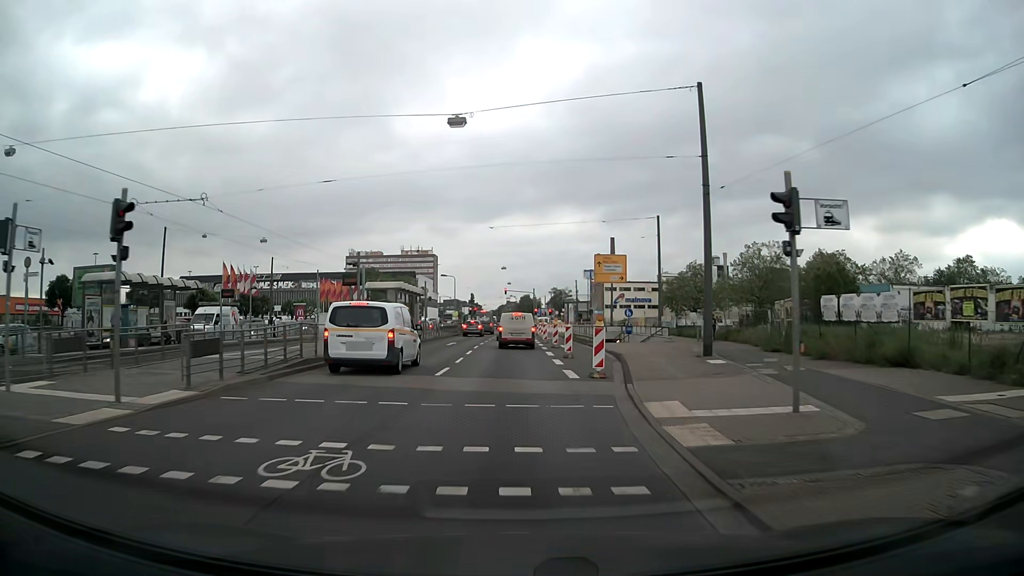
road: primary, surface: asphalt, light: Day
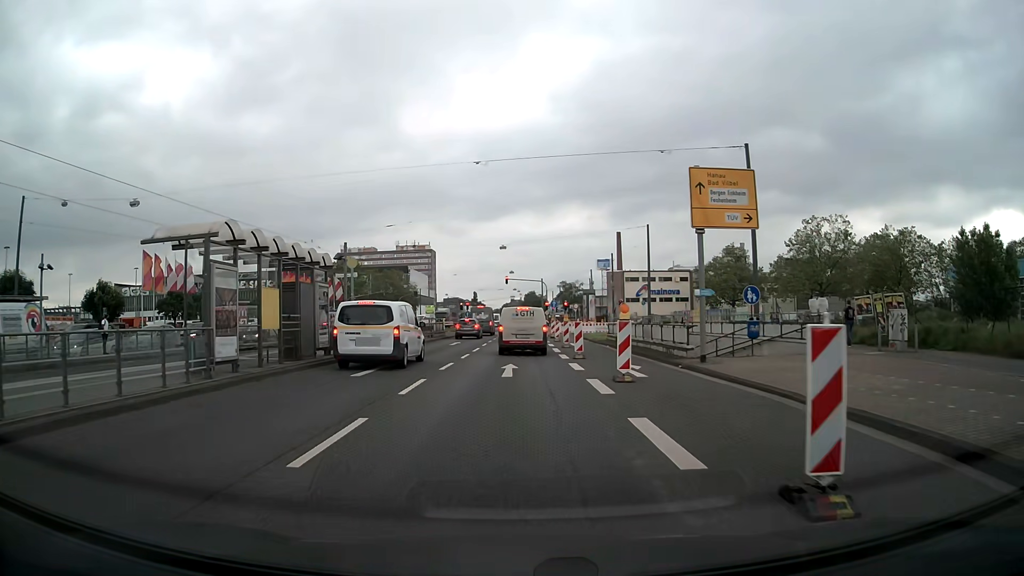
(+0.1, +22.9) m; 0°
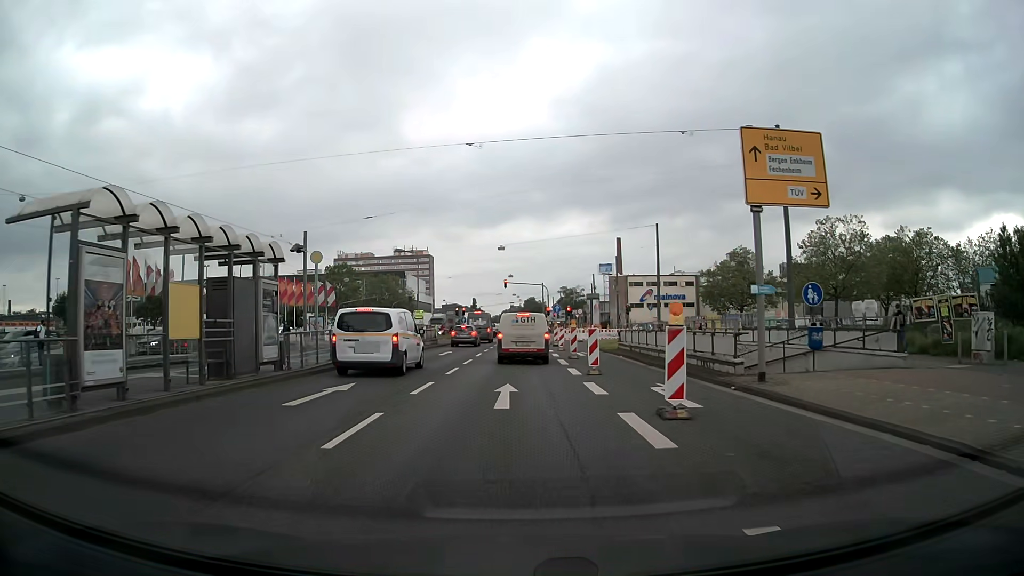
(0.0, +4.8) m; 0°
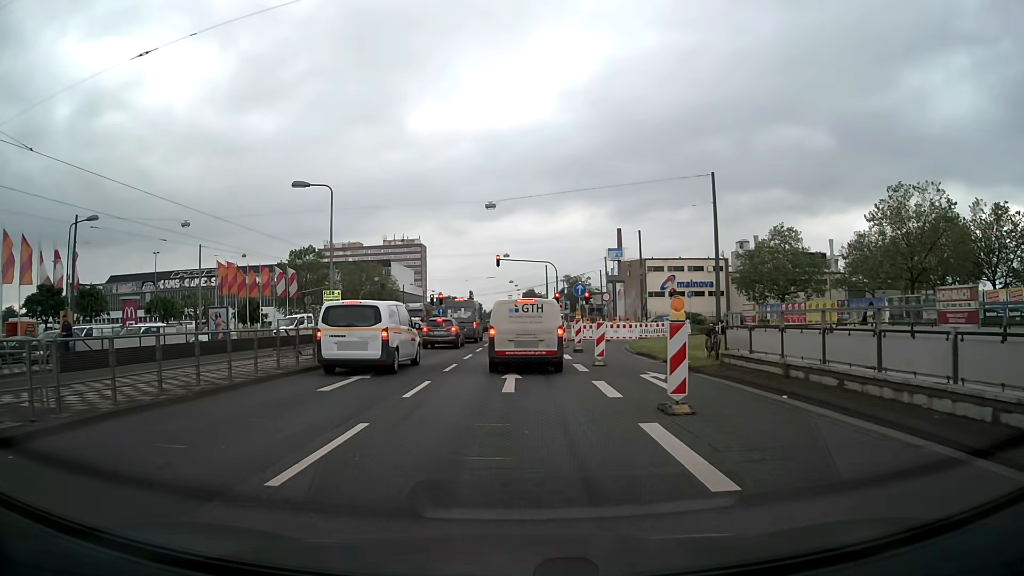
(0.0, +19.0) m; +1°
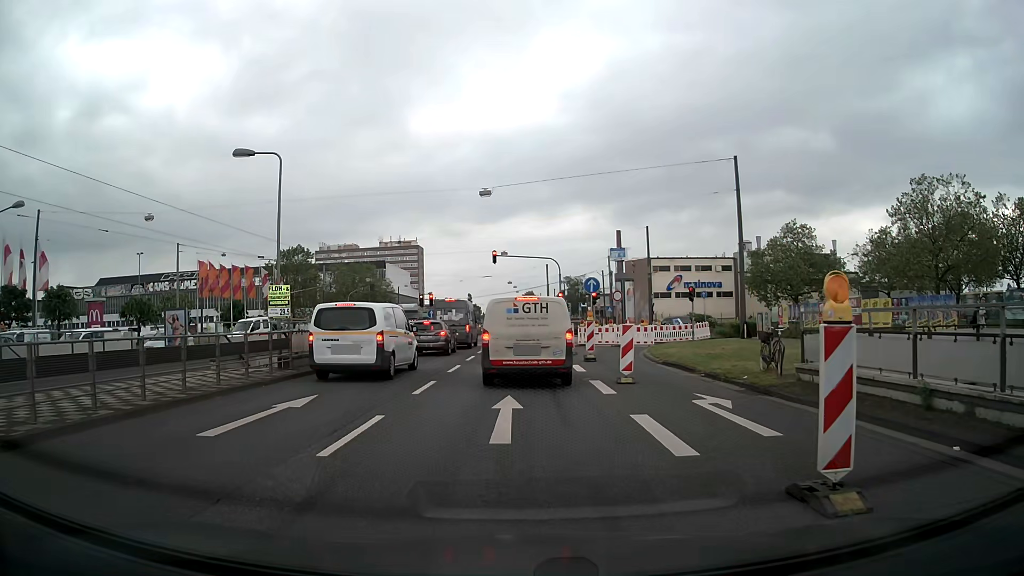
(-0.1, +5.0) m; 0°
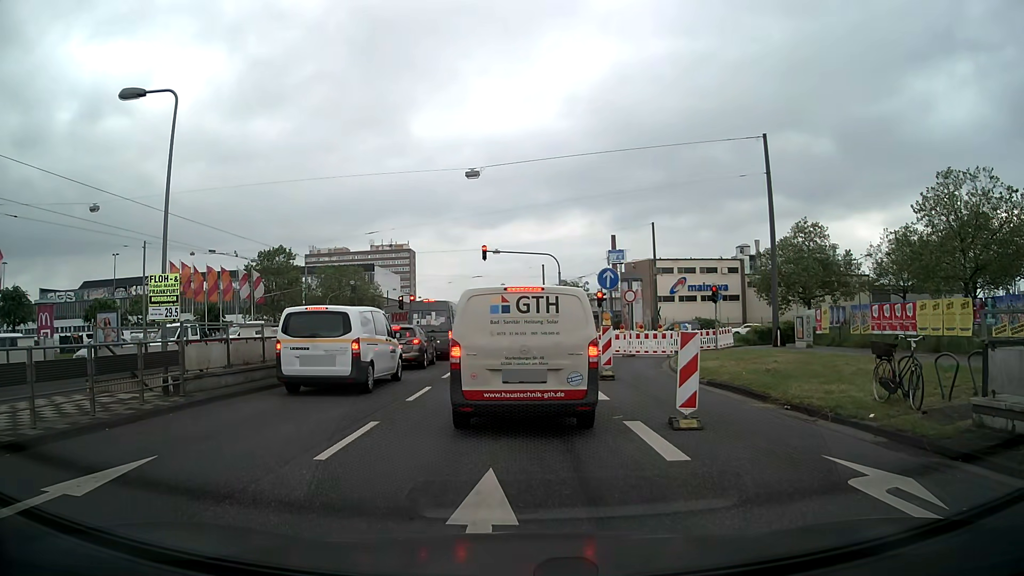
(-0.1, +5.7) m; -2°
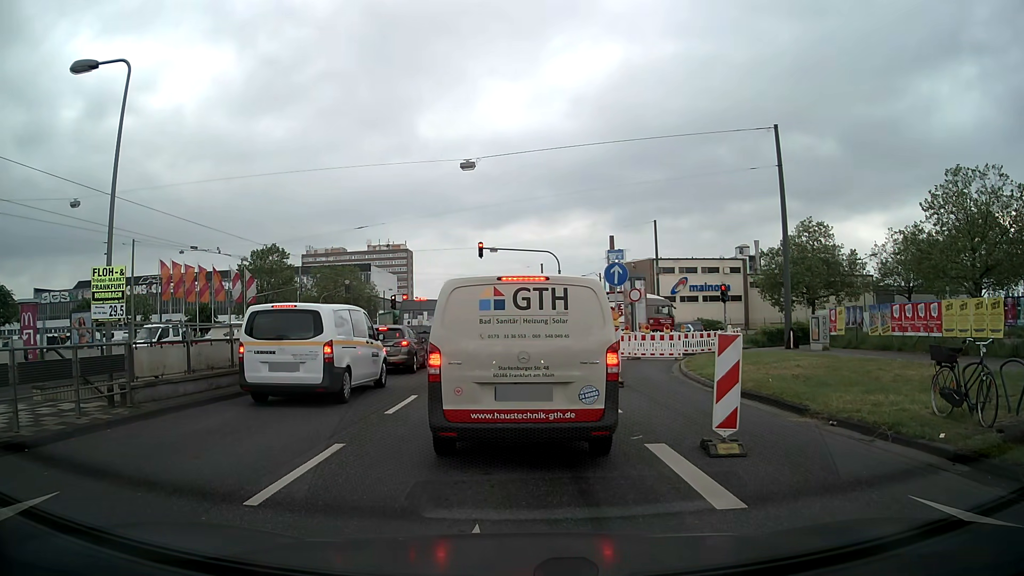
(0.0, +1.8) m; 0°
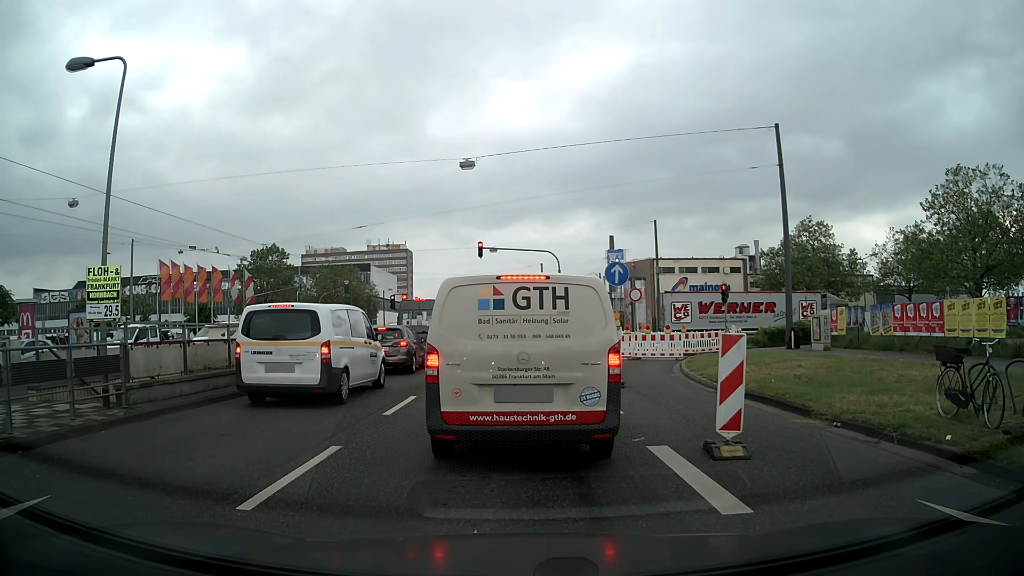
(0.0, +0.2) m; 0°
